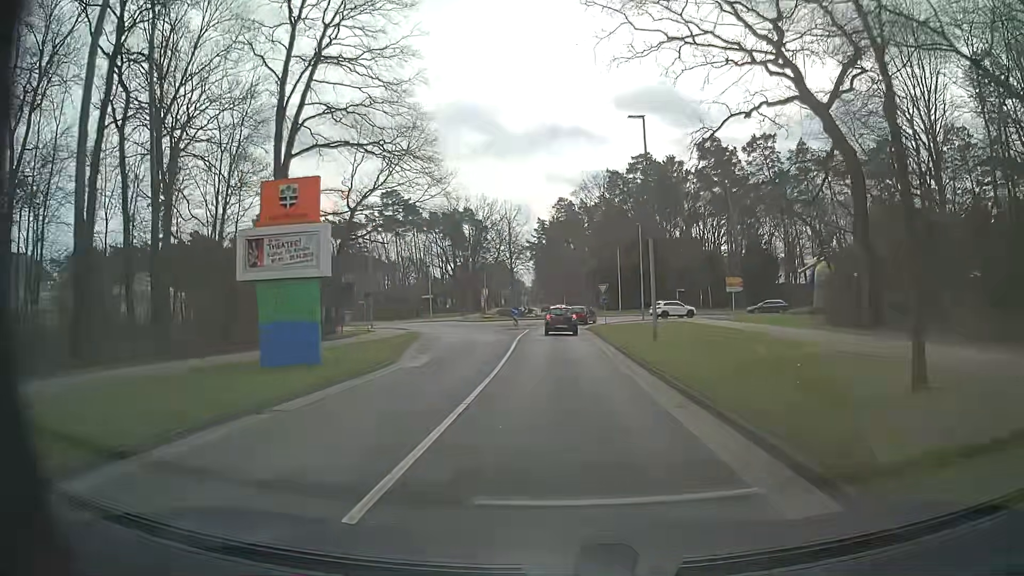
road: tertiary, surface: asphalt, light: Day
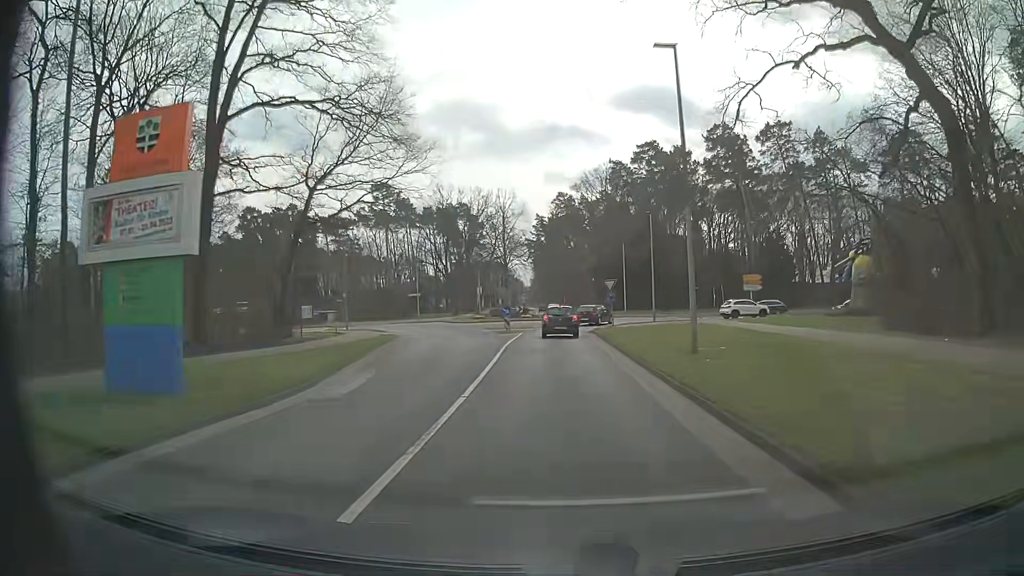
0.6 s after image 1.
(0.0, +6.8) m; +1°
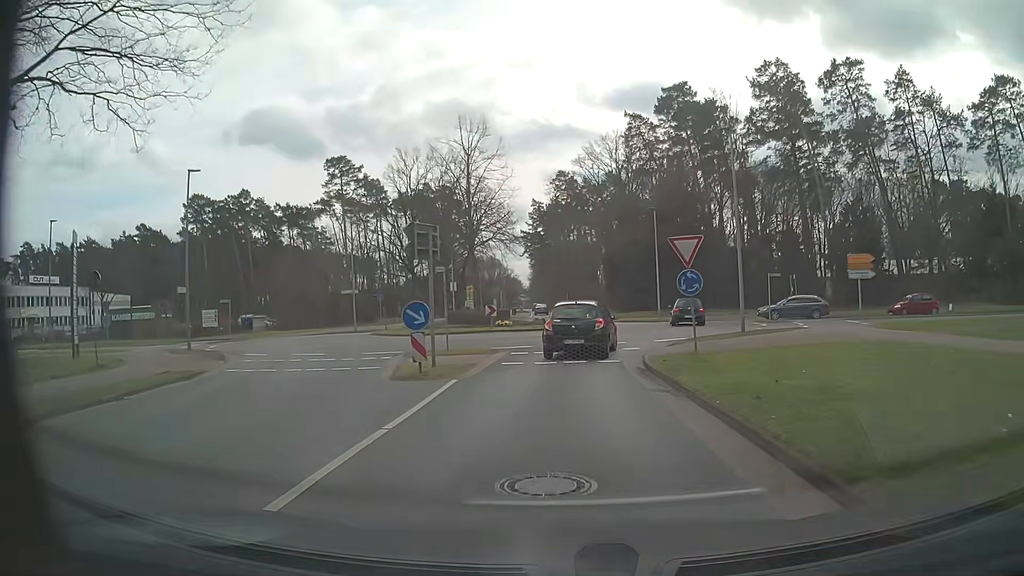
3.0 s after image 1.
(-0.2, +23.3) m; -1°
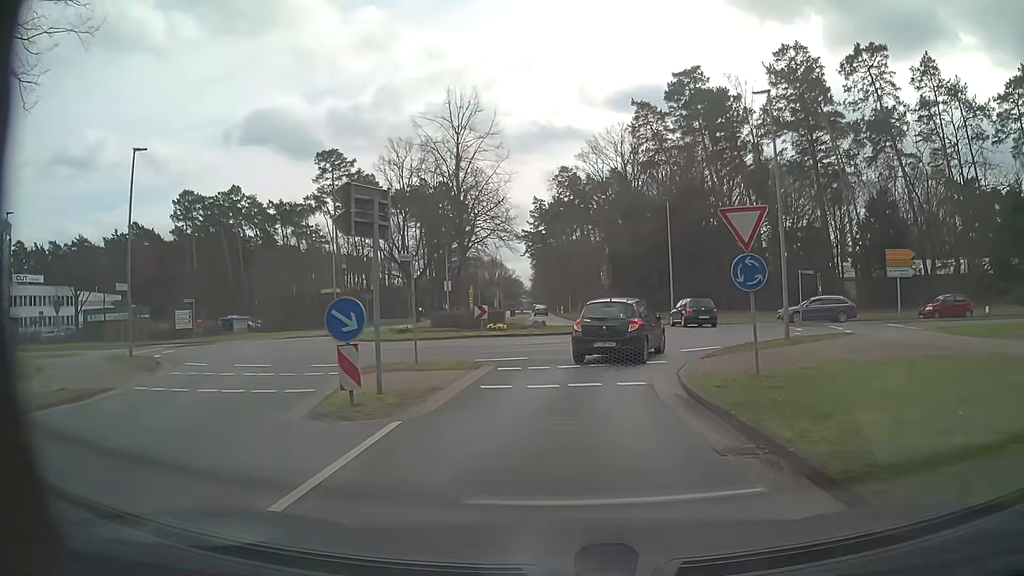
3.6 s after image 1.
(0.0, +4.8) m; -1°
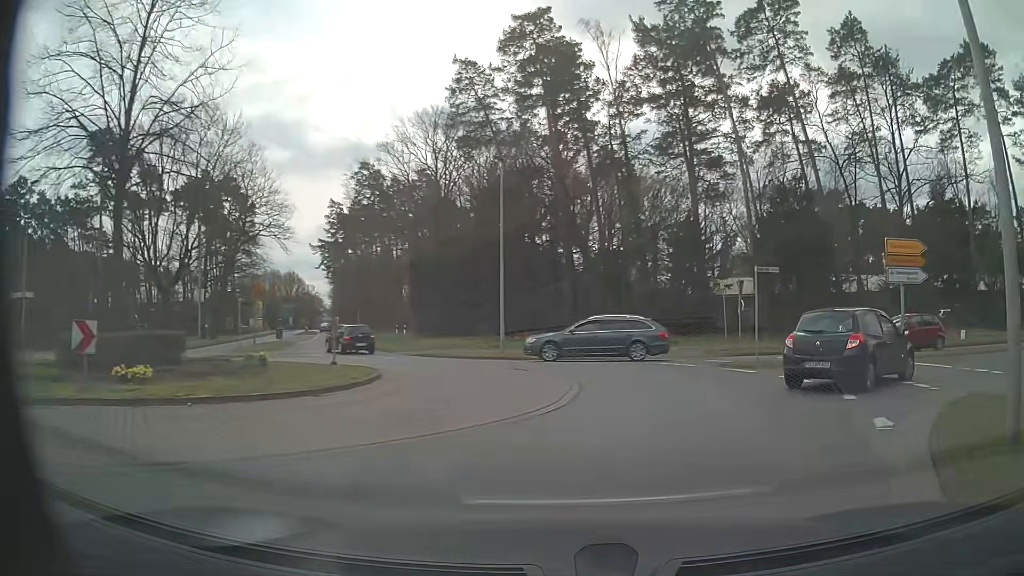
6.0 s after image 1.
(+1.6, +16.3) m; +18°
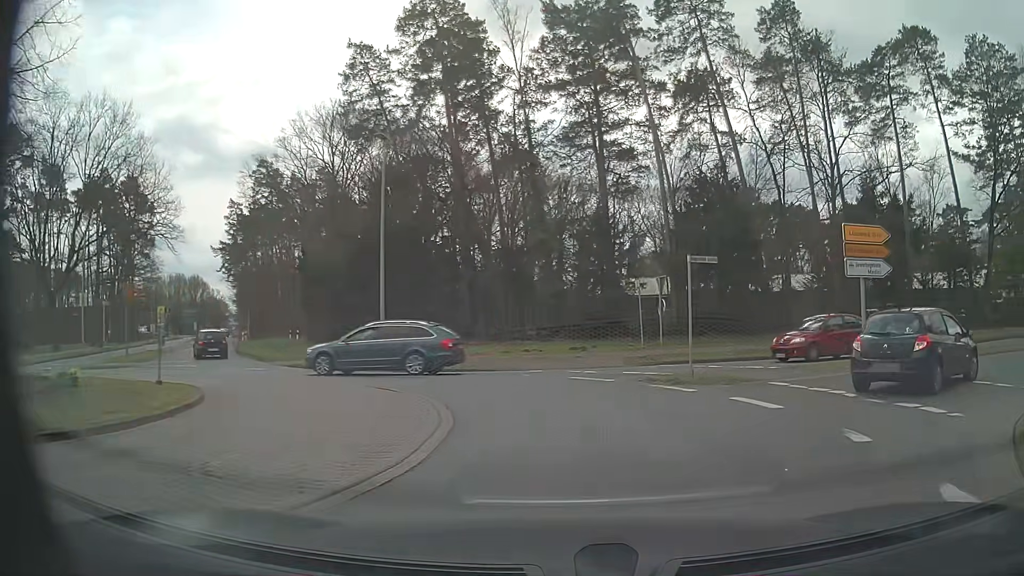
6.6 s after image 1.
(+0.3, +4.0) m; +8°
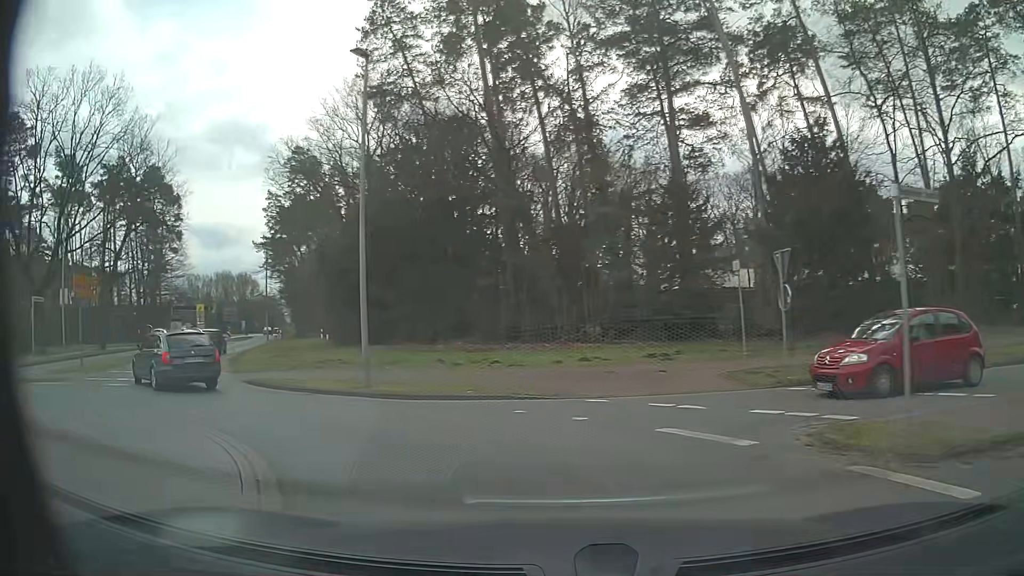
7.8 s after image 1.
(+0.1, +8.1) m; -5°
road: secondary
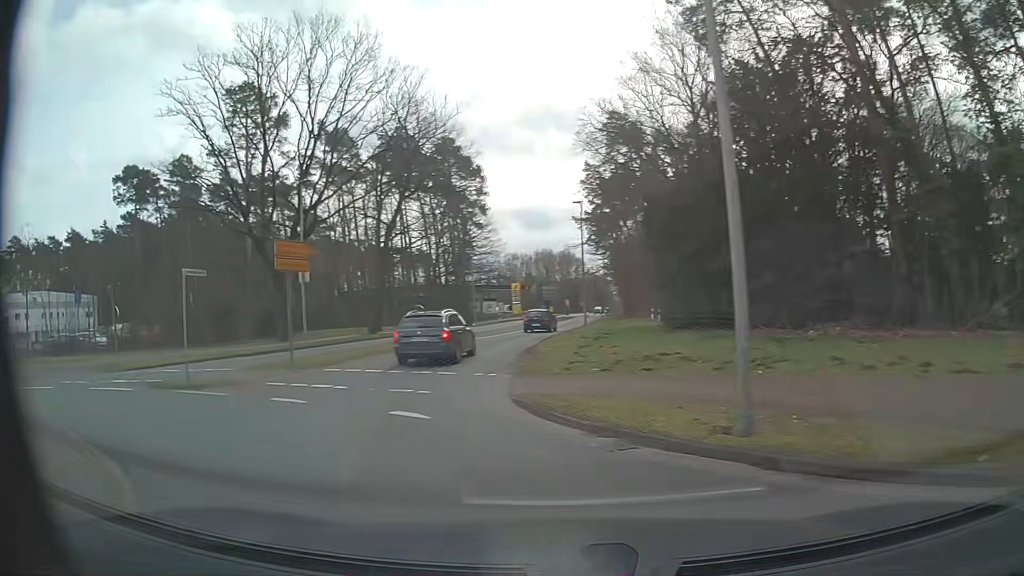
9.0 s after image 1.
(-1.9, +7.9) m; -28°
(-2, +10) (-3, +20) (-3, +30) (-2, +40) (-1, +50) (+1, +60) (+2, +69) (+3, +79) (+4, +89) (+4, +99) m
